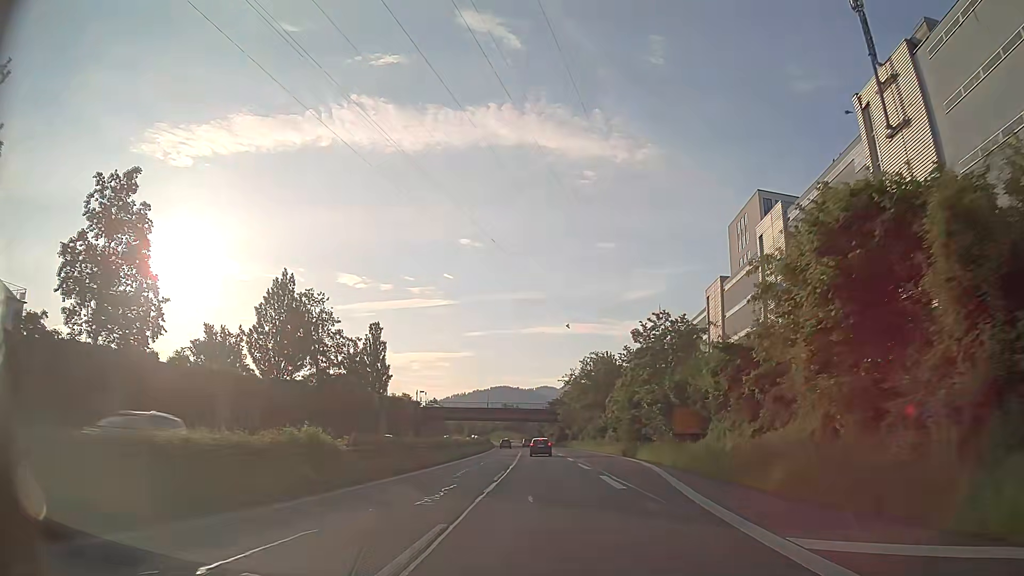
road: trunk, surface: asphalt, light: Day
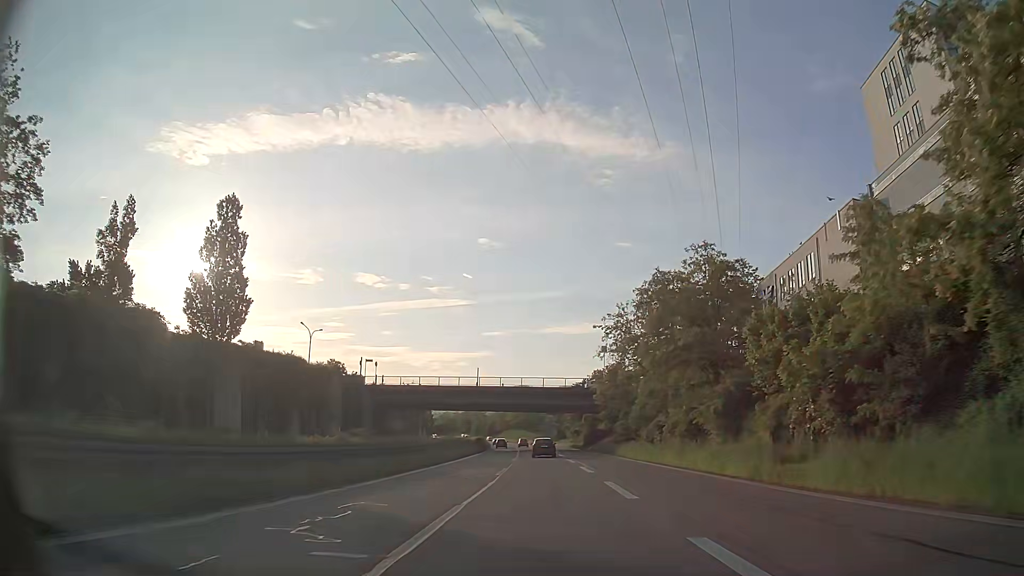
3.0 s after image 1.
(-0.6, +51.1) m; -2°
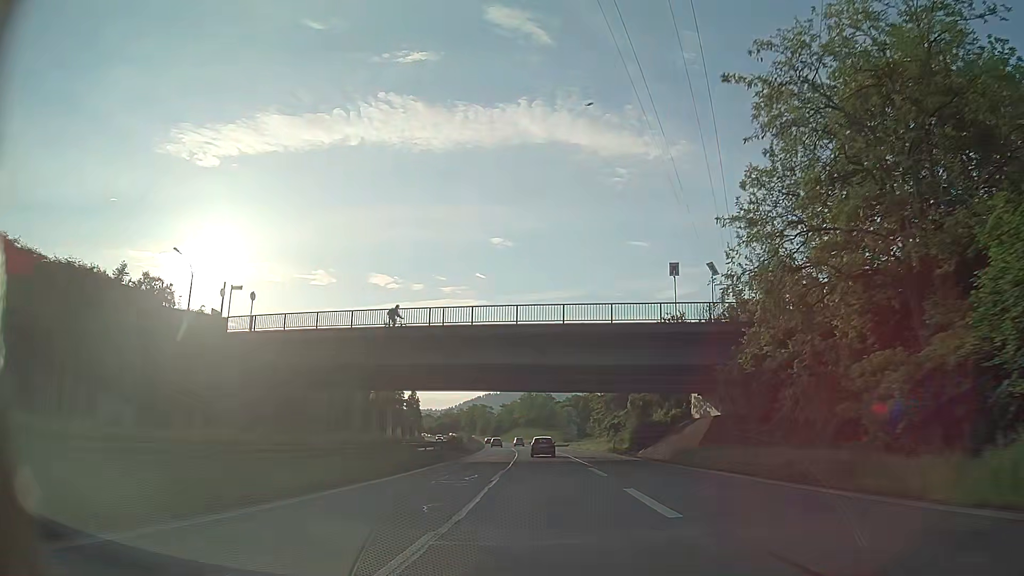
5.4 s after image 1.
(-0.6, +40.2) m; -1°
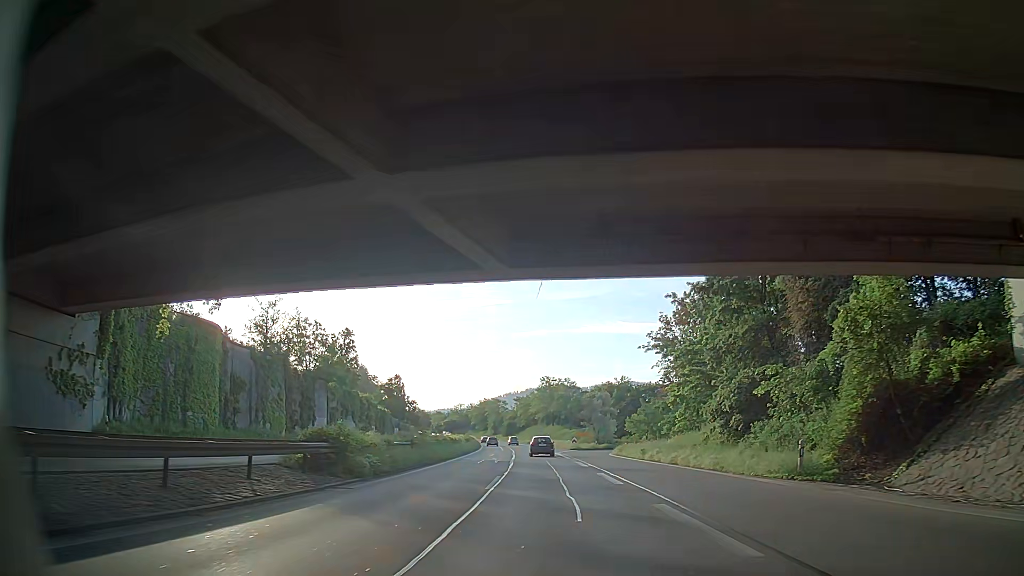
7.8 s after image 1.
(-0.4, +39.6) m; -1°
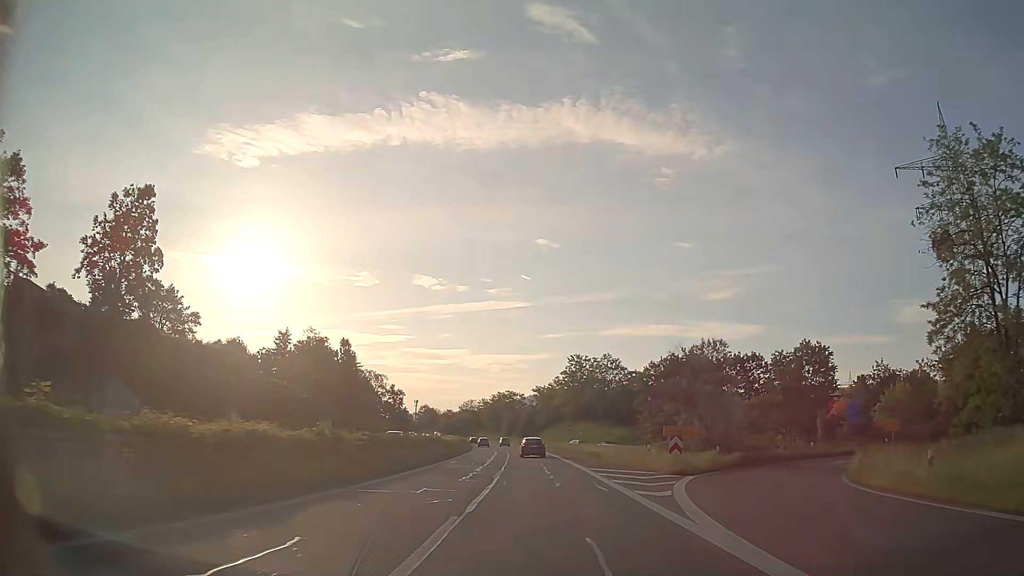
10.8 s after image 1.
(-2.5, +48.4) m; -3°
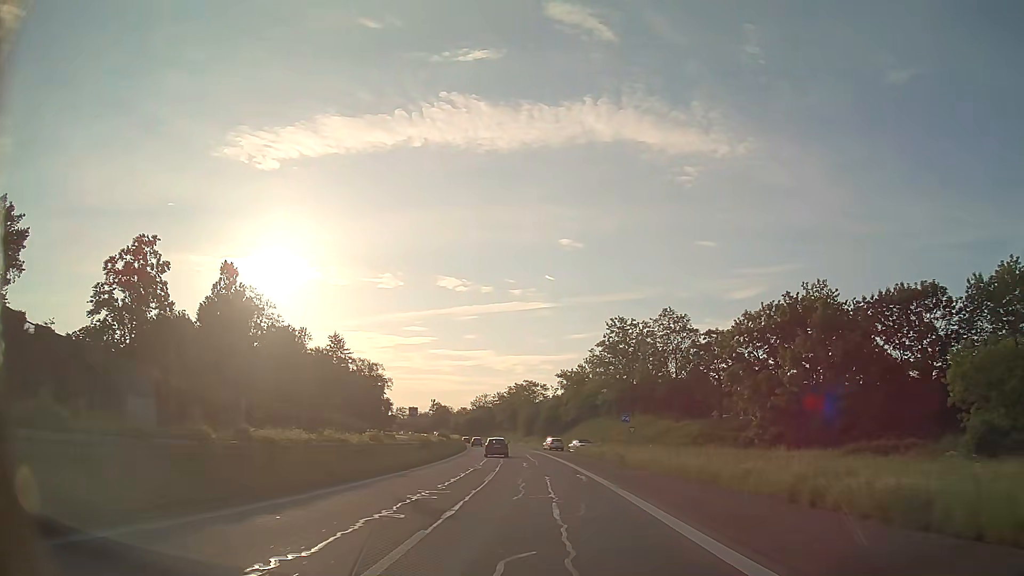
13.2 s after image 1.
(-0.5, +37.9) m; -2°
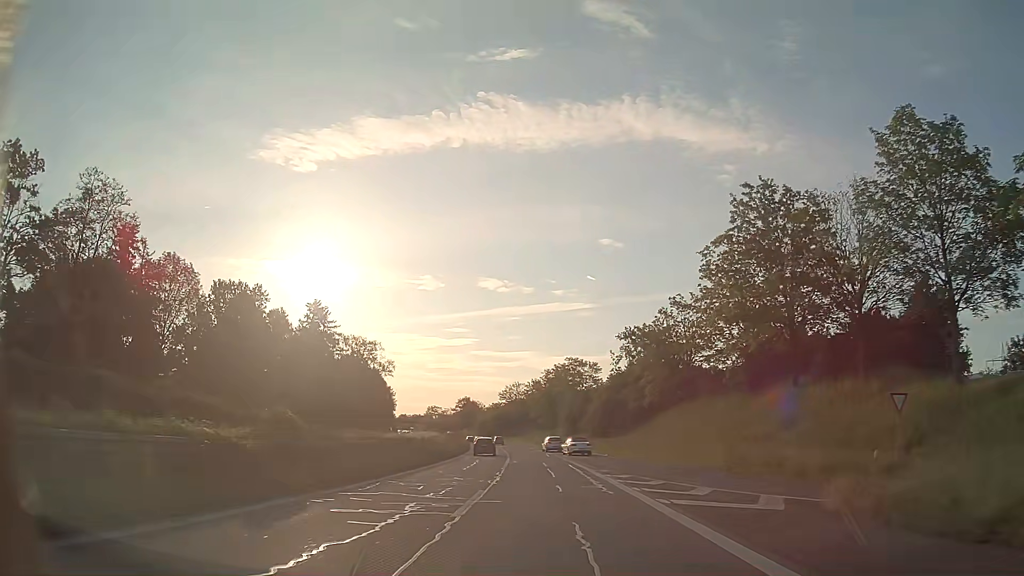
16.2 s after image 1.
(-1.5, +46.3) m; -4°
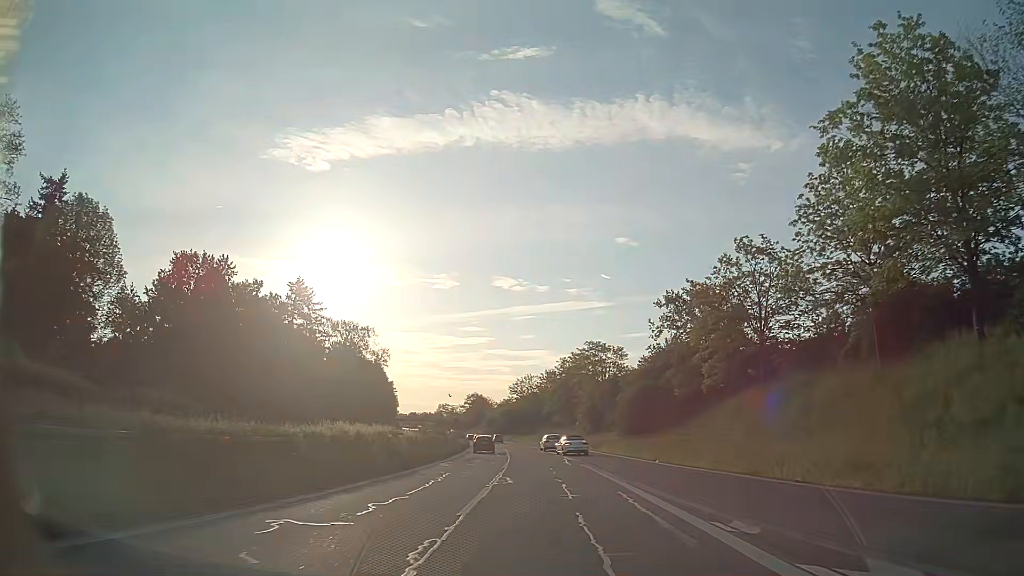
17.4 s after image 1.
(-0.3, +18.1) m; -1°
(0, +10) (0, +20) (0, +30) (-1, +40) (-2, +50) (-3, +60) (-4, +70) (-5, +80) (-7, +90) (-9, +99) m
